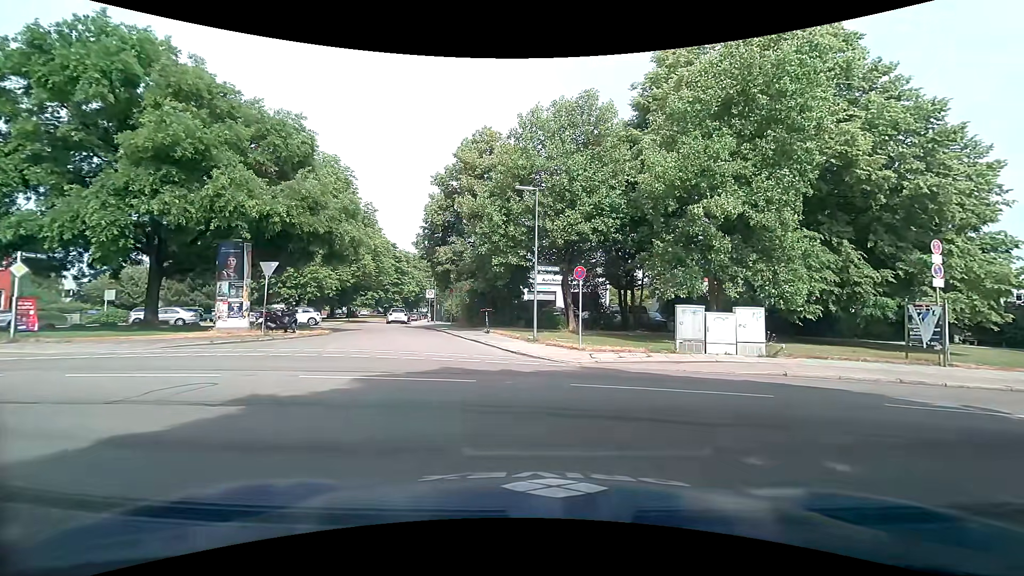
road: residential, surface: asphalt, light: Day
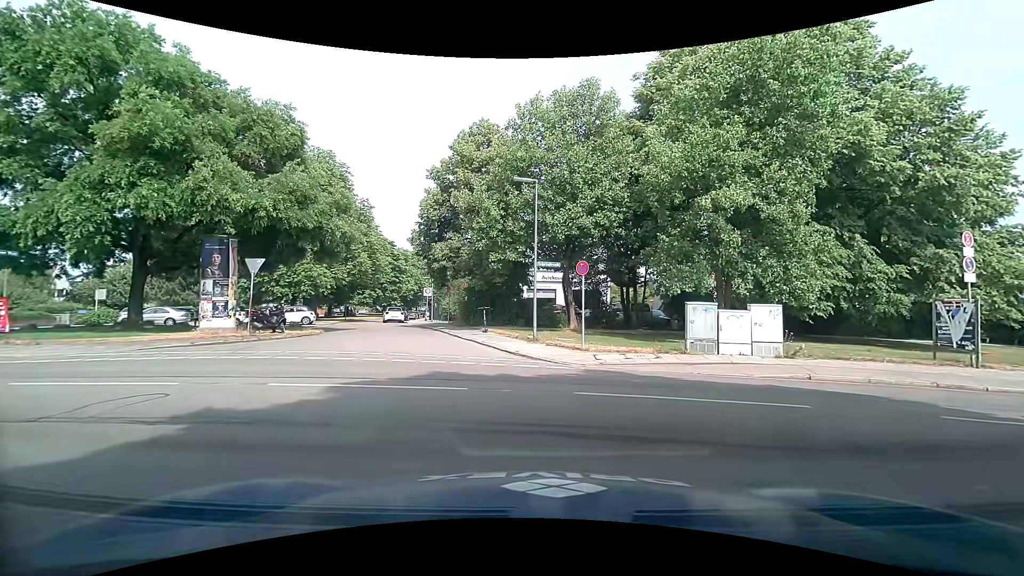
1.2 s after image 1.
(0.0, +1.0) m; 0°
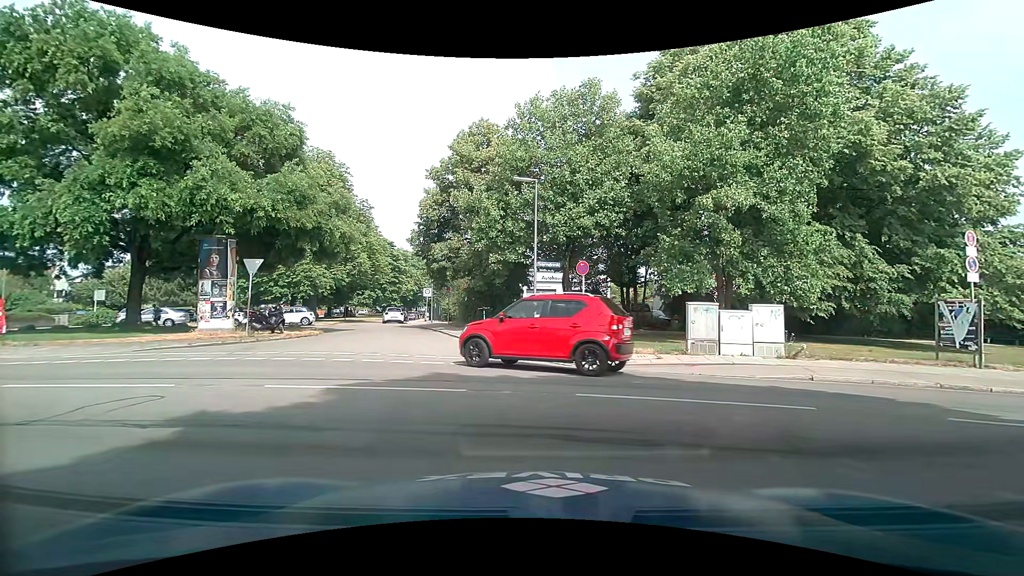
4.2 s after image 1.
(0.0, +0.2) m; 0°
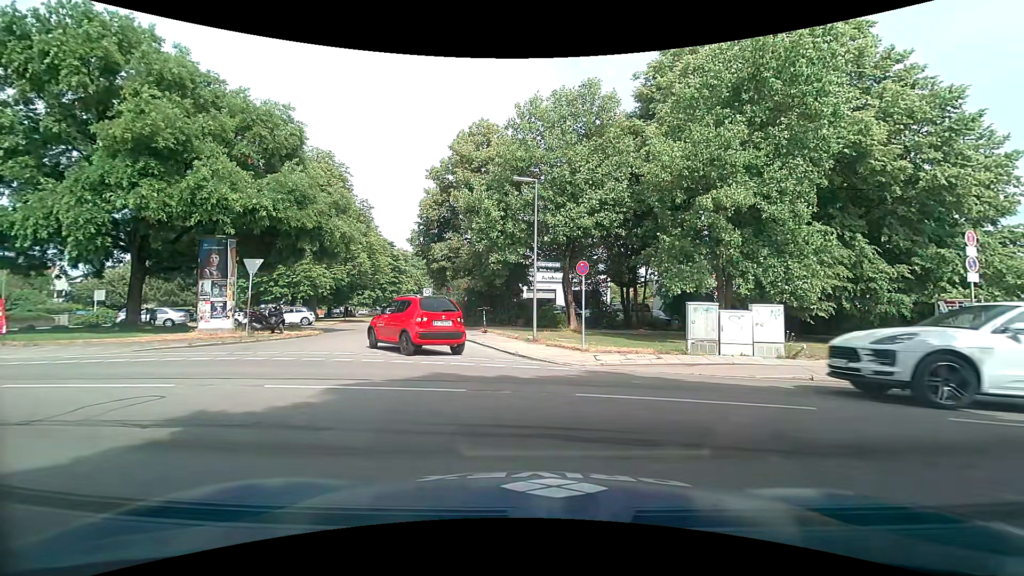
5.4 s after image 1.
(0.0, 0.0) m; 0°
